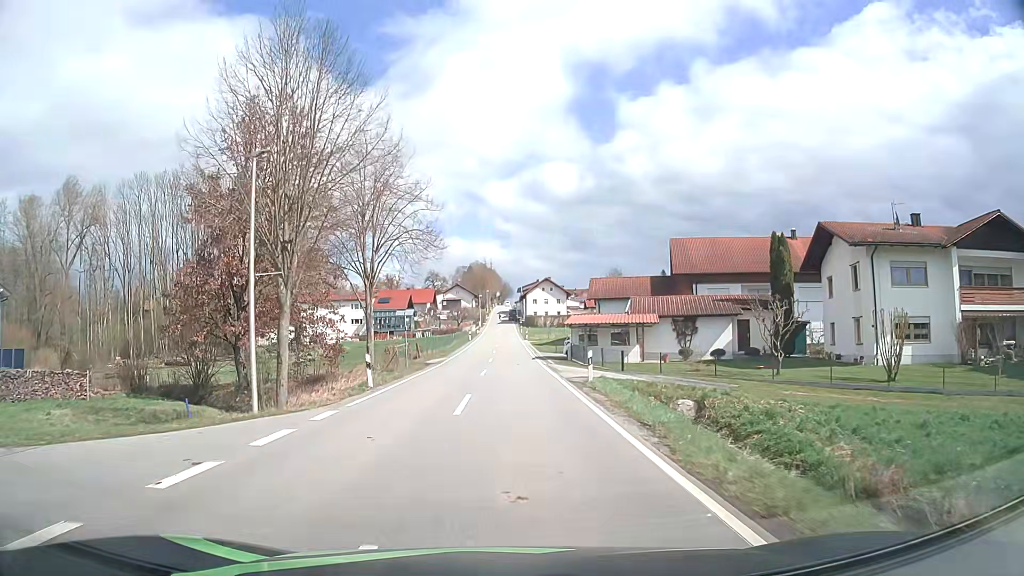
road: tertiary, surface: asphalt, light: Day
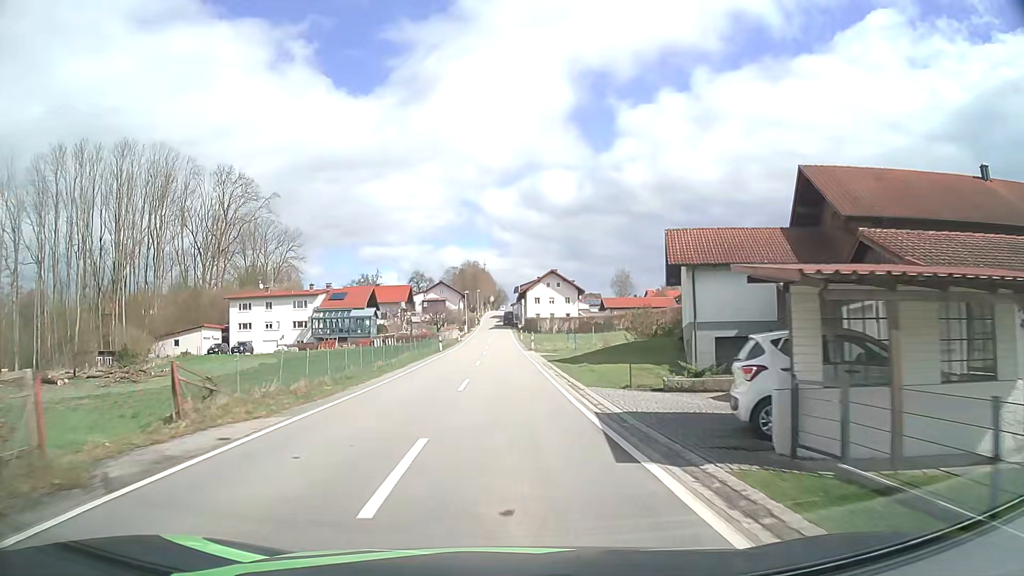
(+0.1, +31.3) m; 0°
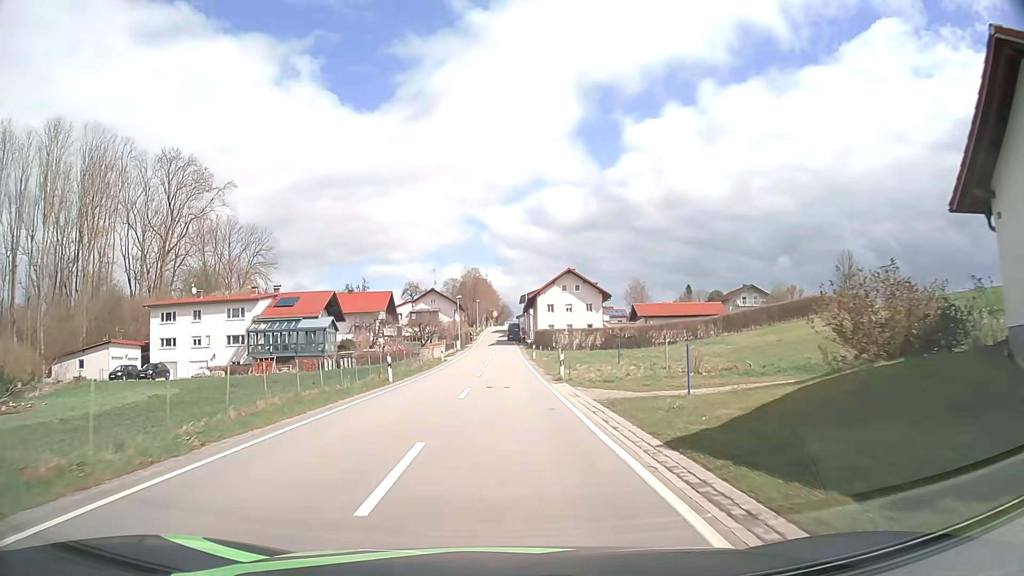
(-0.1, +23.8) m; 0°
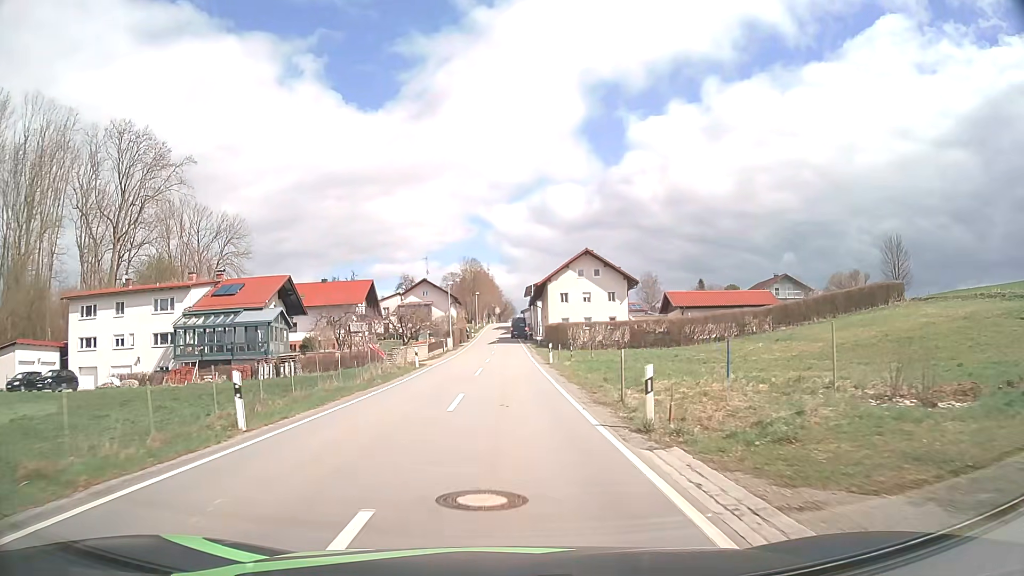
(-0.1, +16.0) m; 0°
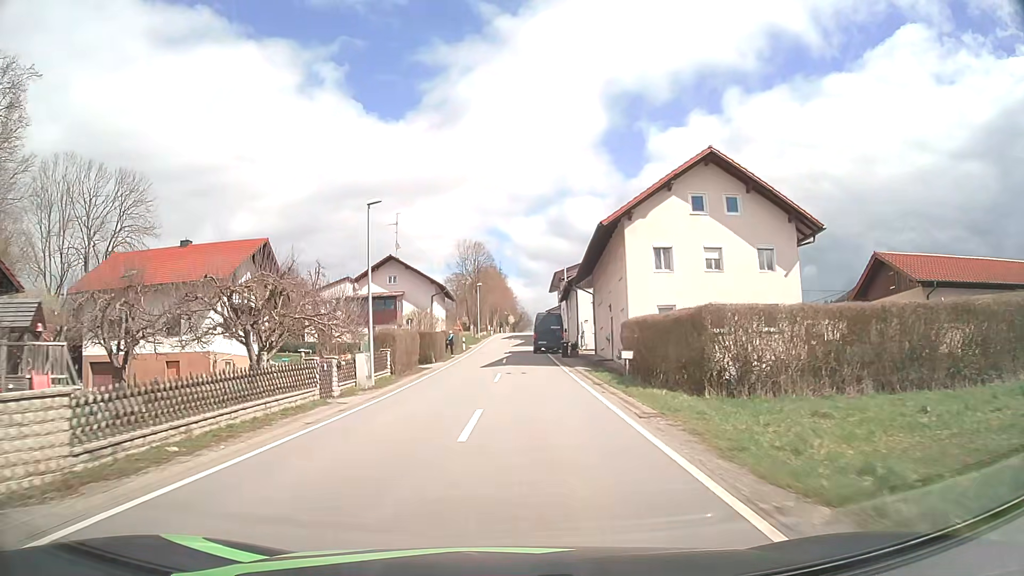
(-0.3, +40.0) m; -1°
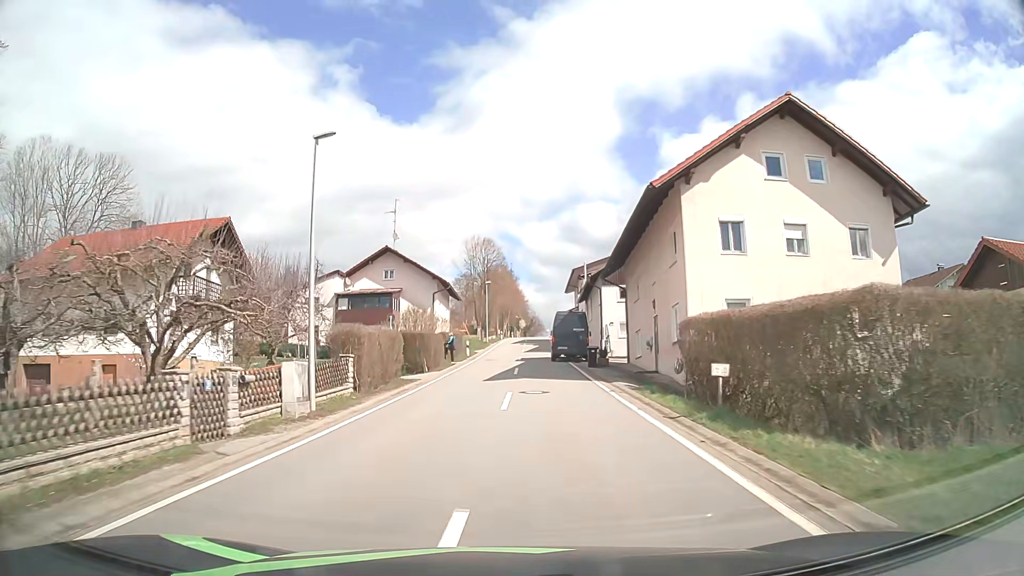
(-0.1, +7.9) m; -1°
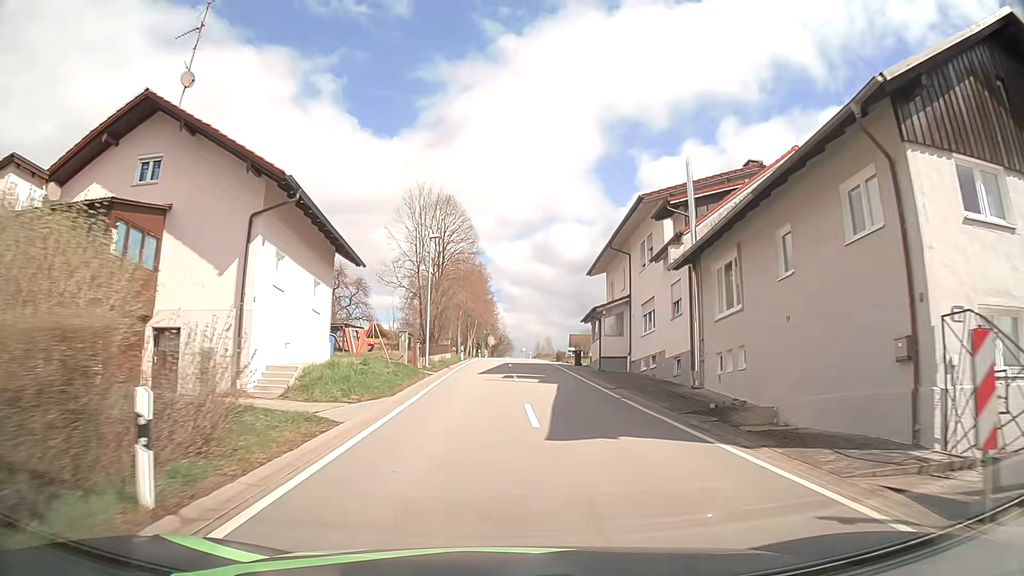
(0.0, +38.2) m; +3°
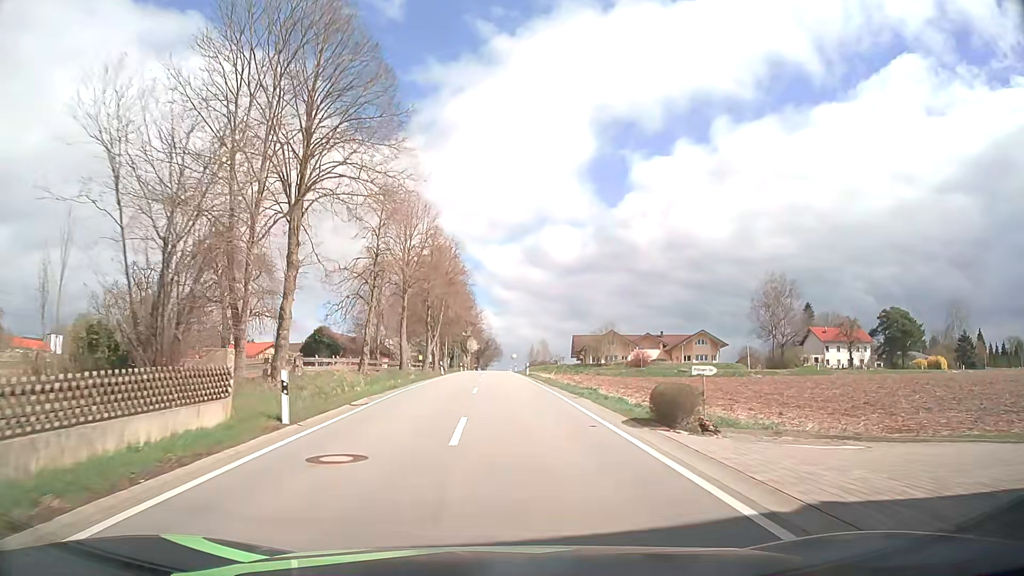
(+0.7, +37.7) m; +1°
(0, +10) (0, +20) (0, +30) (-1, +40) (-1, +50) (-1, +60) (-1, +70) (-1, +80) (-1, +90) (-1, +100) m
